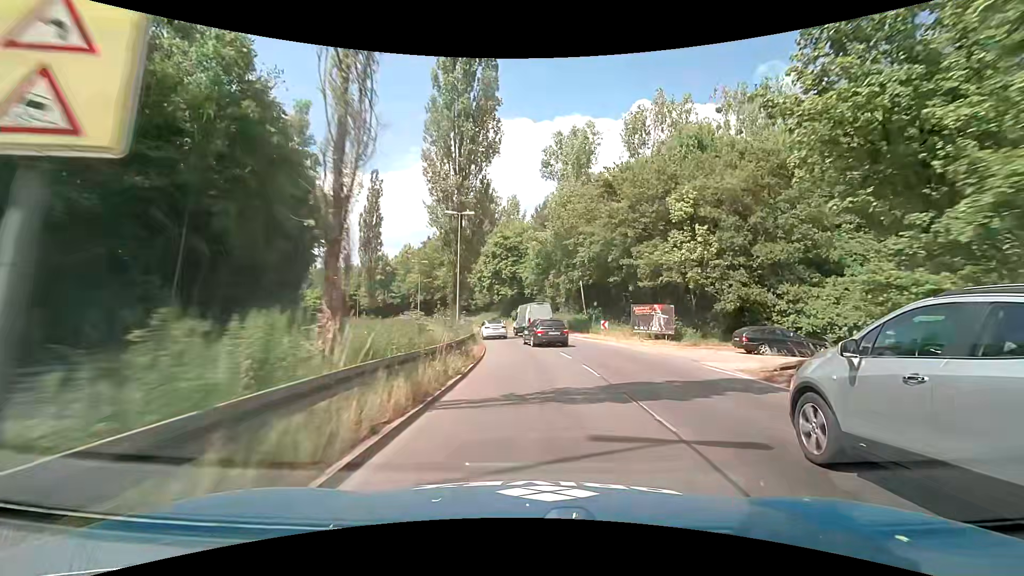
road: primary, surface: asphalt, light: Day
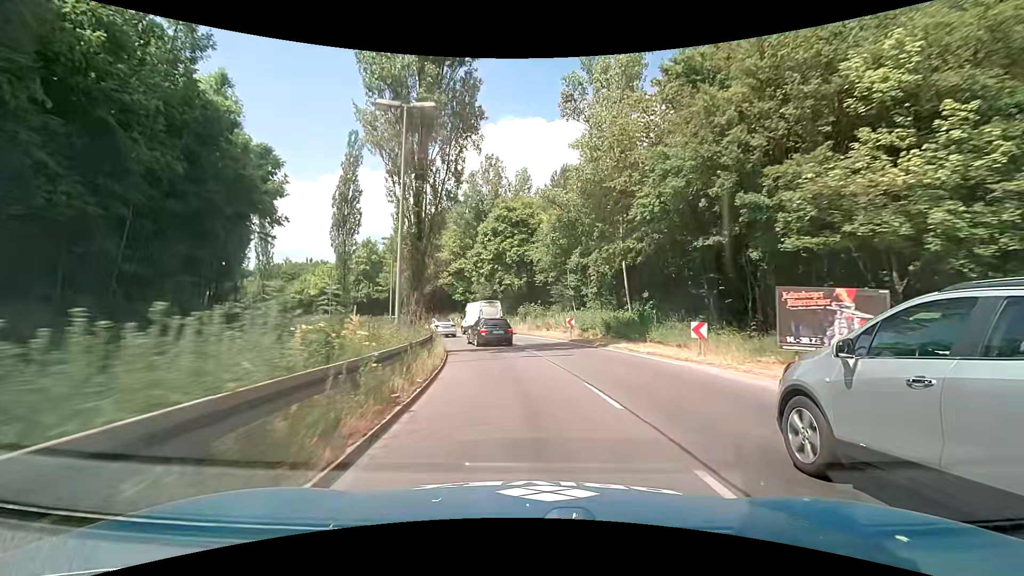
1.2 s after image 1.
(0.0, +16.6) m; -1°
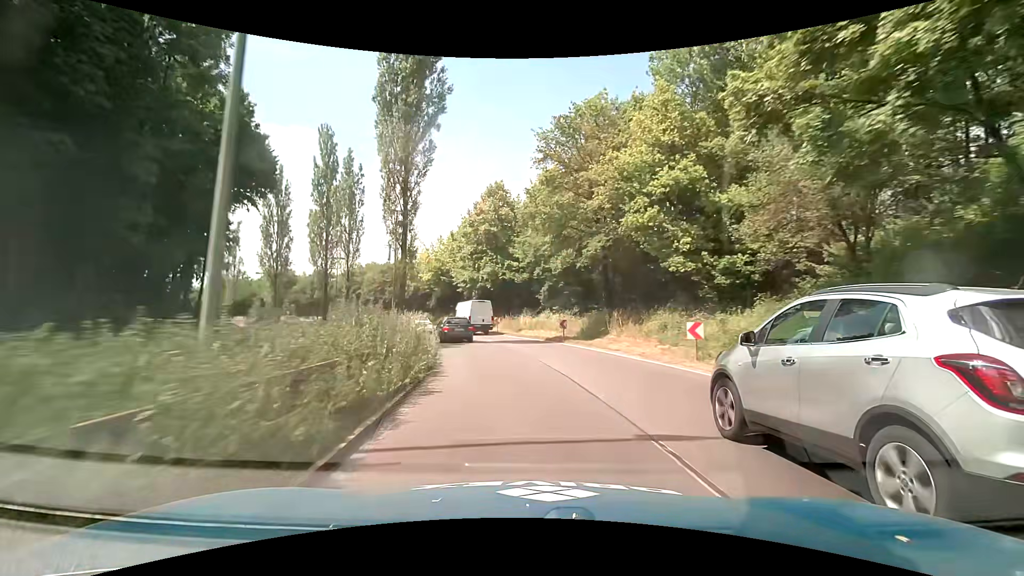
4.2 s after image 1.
(-6.8, +39.8) m; -21°
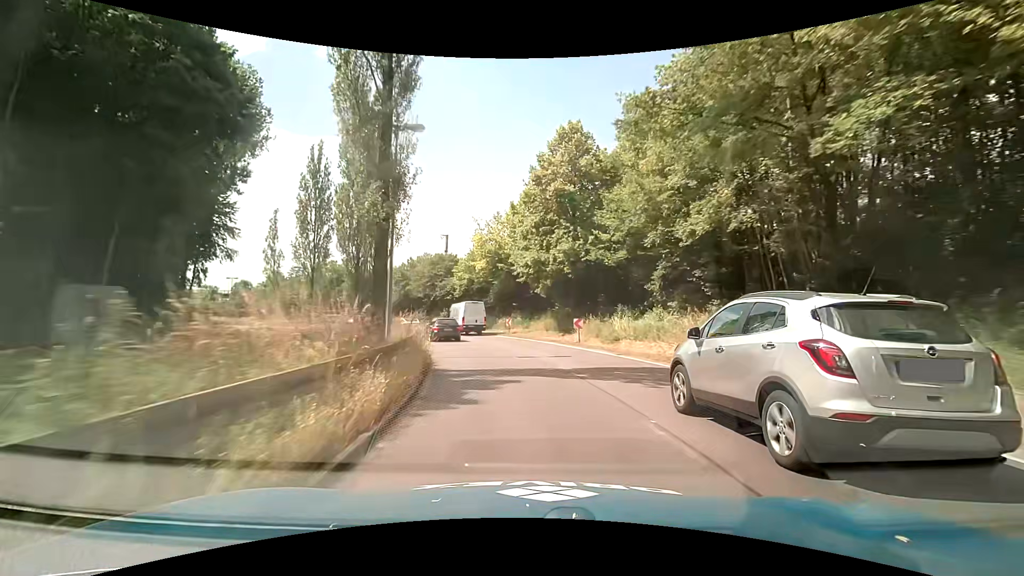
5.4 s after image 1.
(-1.1, +15.7) m; -8°
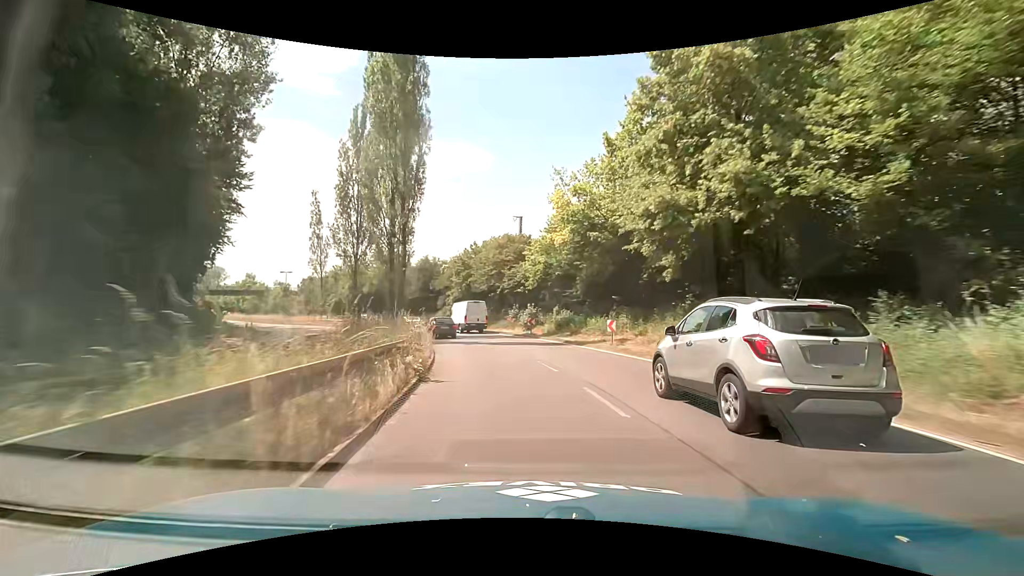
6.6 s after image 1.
(-1.1, +15.7) m; -9°
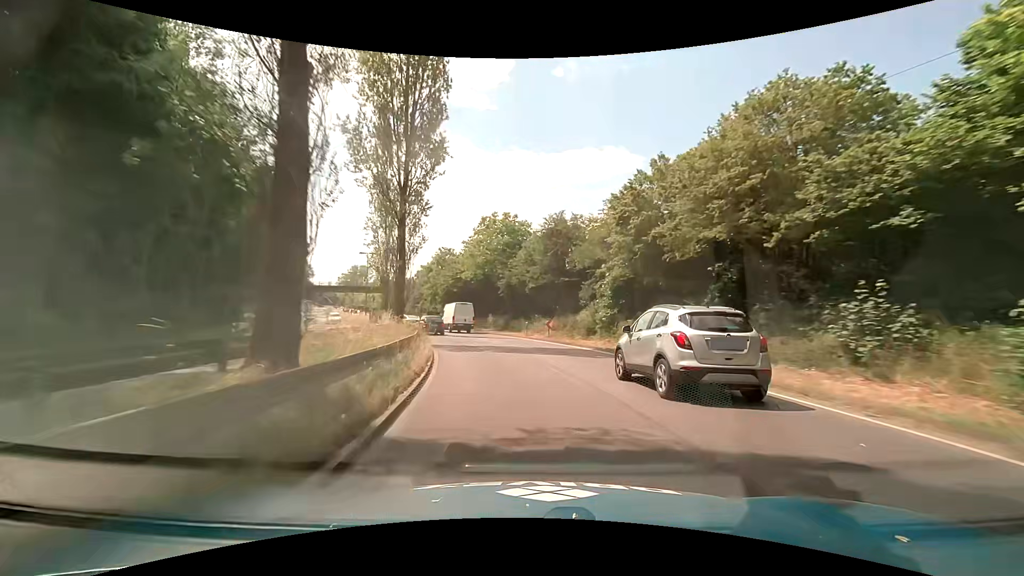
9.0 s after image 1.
(-4.7, +31.6) m; -16°
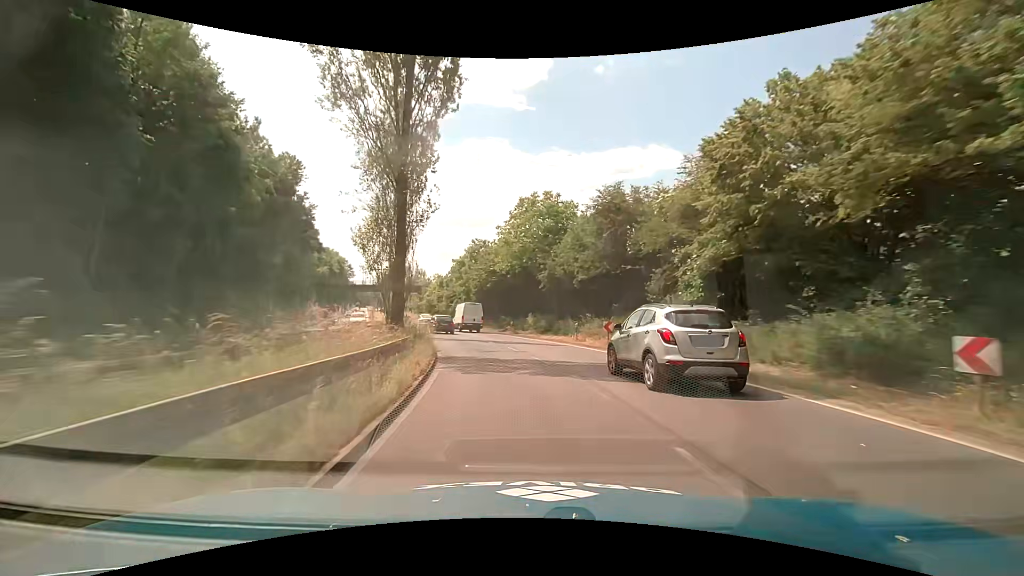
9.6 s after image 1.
(-0.4, +8.1) m; -5°
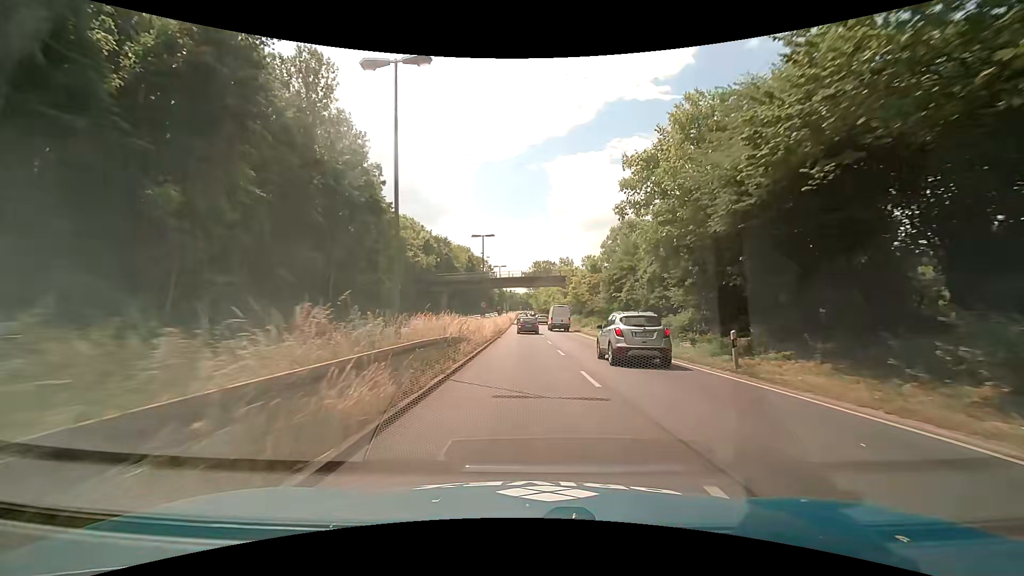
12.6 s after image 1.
(-6.8, +39.2) m; -18°
(0, +10) (0, +20) (0, +30) (0, +40) (0, +50) (-1, +60) (-1, +70) (-1, +80) (-1, +90) (-1, +100) m
